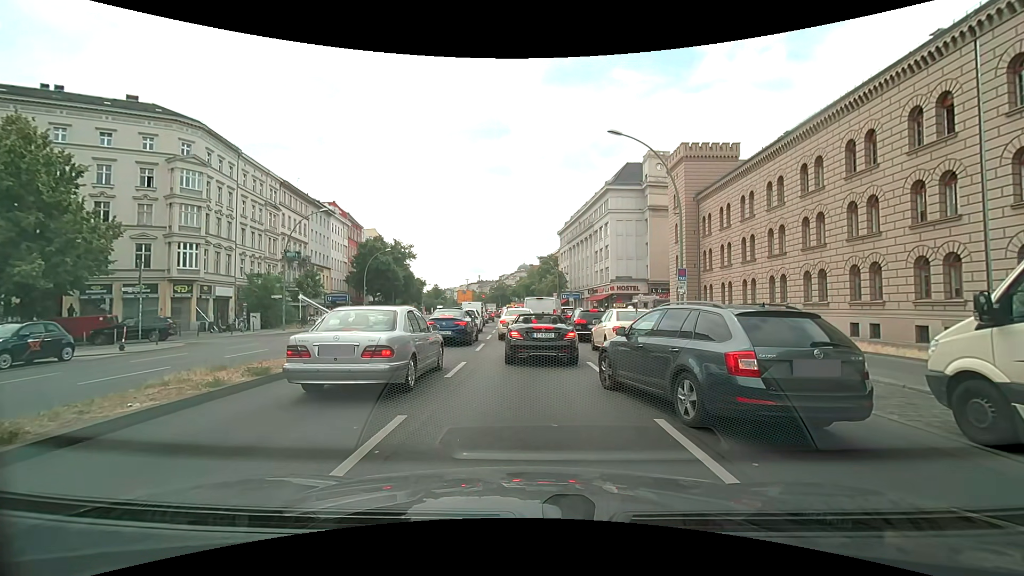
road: primary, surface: asphalt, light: Day
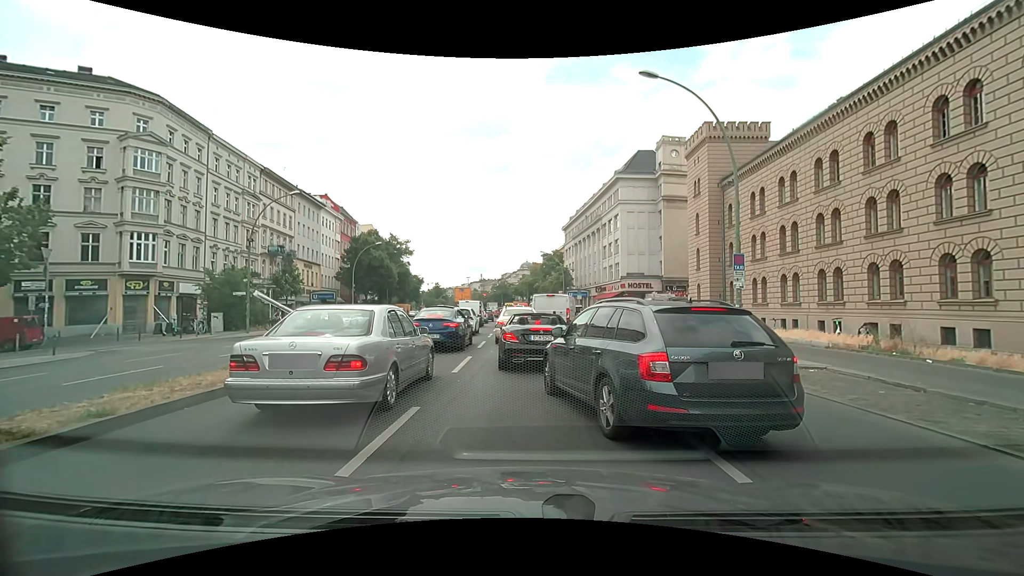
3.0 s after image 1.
(0.0, +6.0) m; 0°
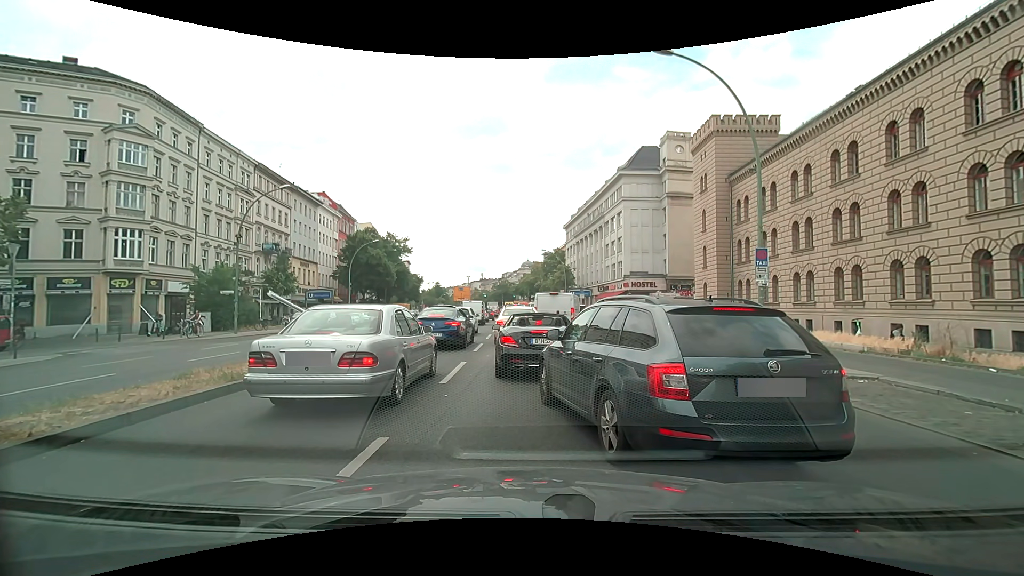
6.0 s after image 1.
(0.0, +1.6) m; 0°
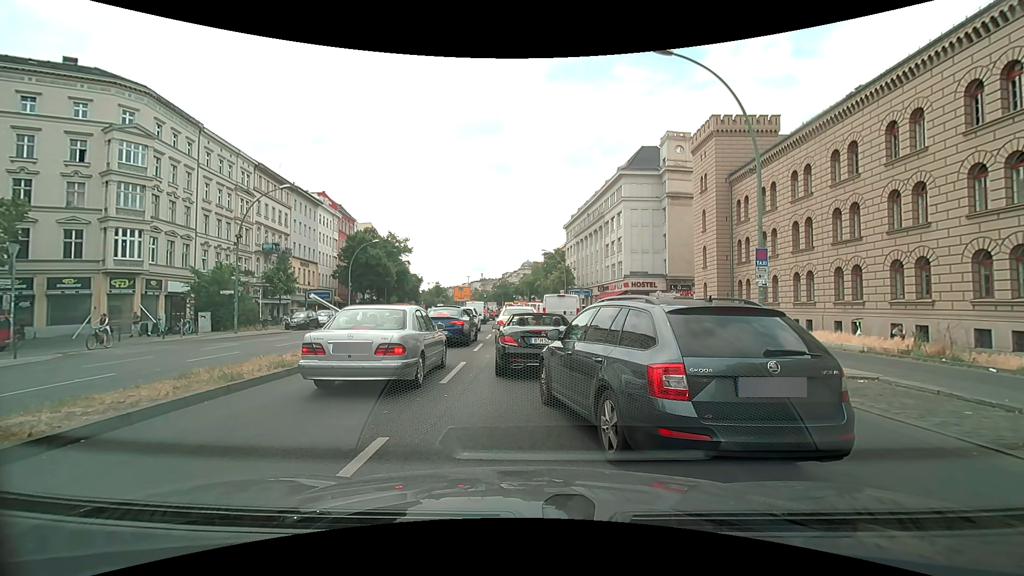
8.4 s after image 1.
(0.0, 0.0) m; 0°
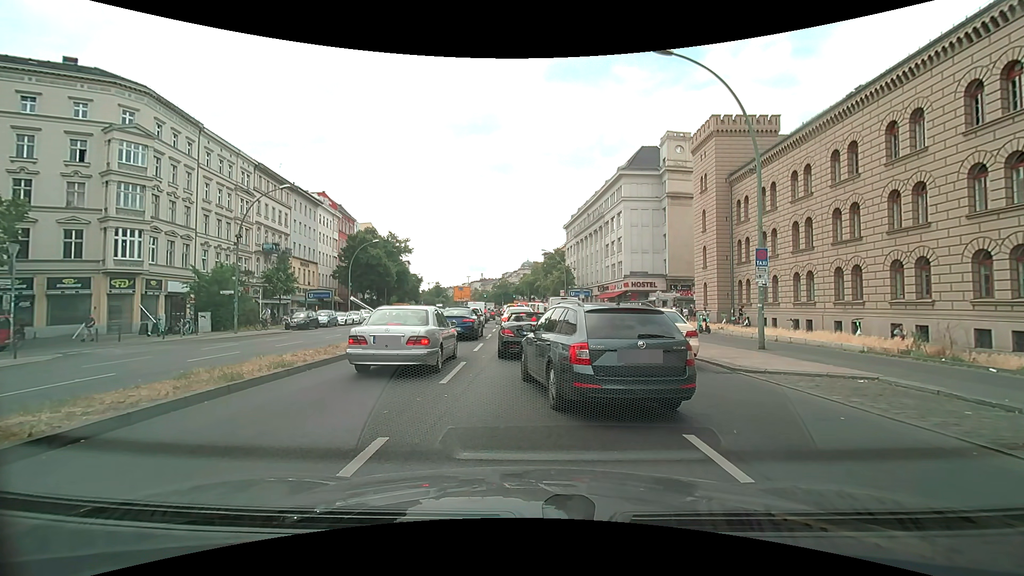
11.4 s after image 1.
(0.0, 0.0) m; 0°
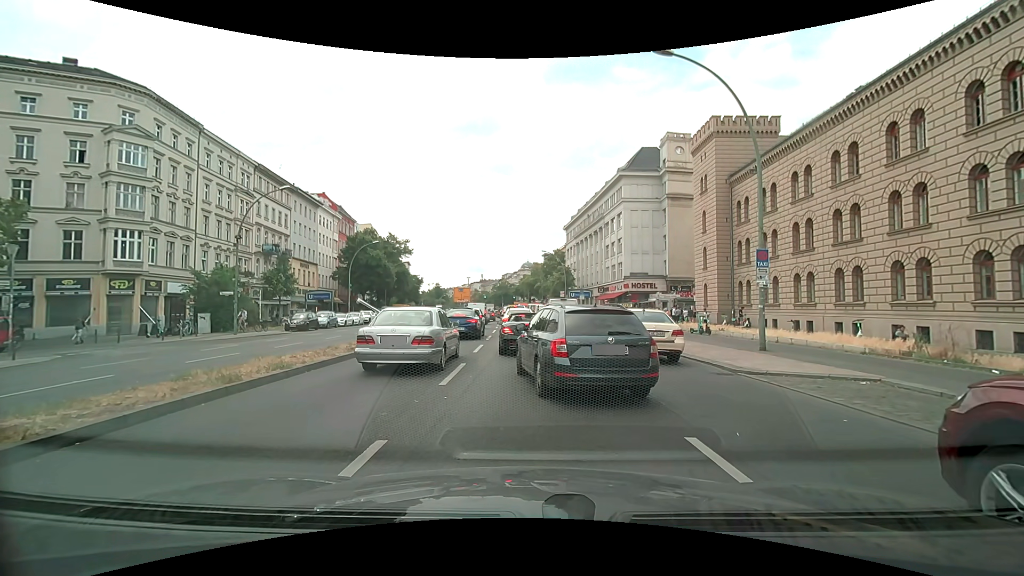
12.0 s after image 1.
(0.0, 0.0) m; 0°
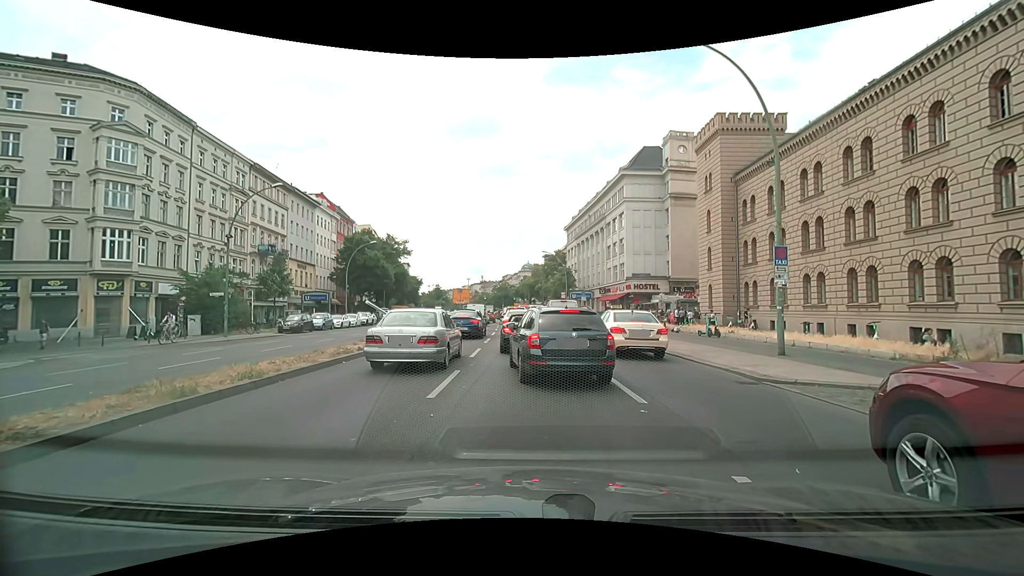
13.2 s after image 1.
(0.0, +1.3) m; 0°
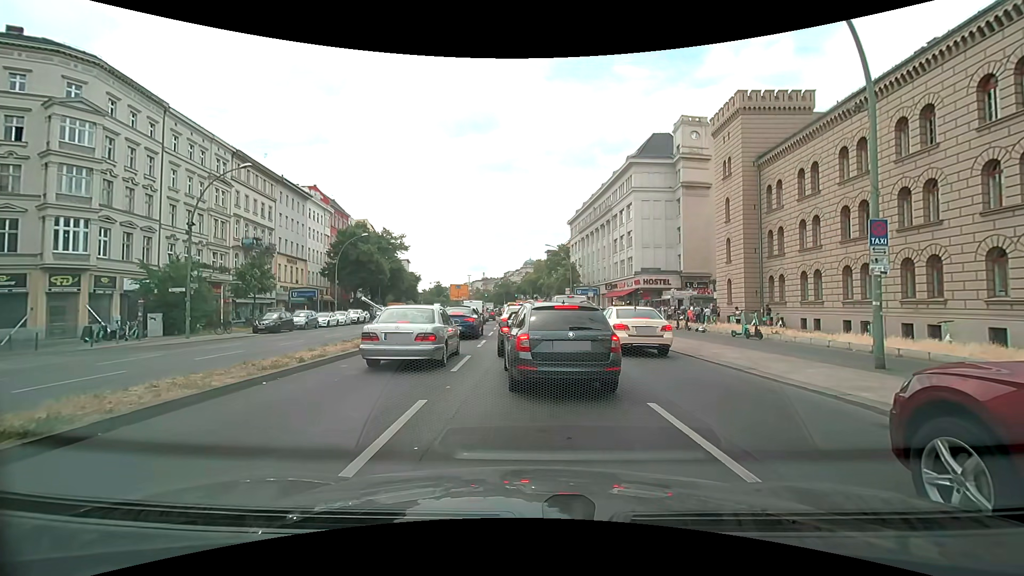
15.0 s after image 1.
(0.0, +4.2) m; 0°
